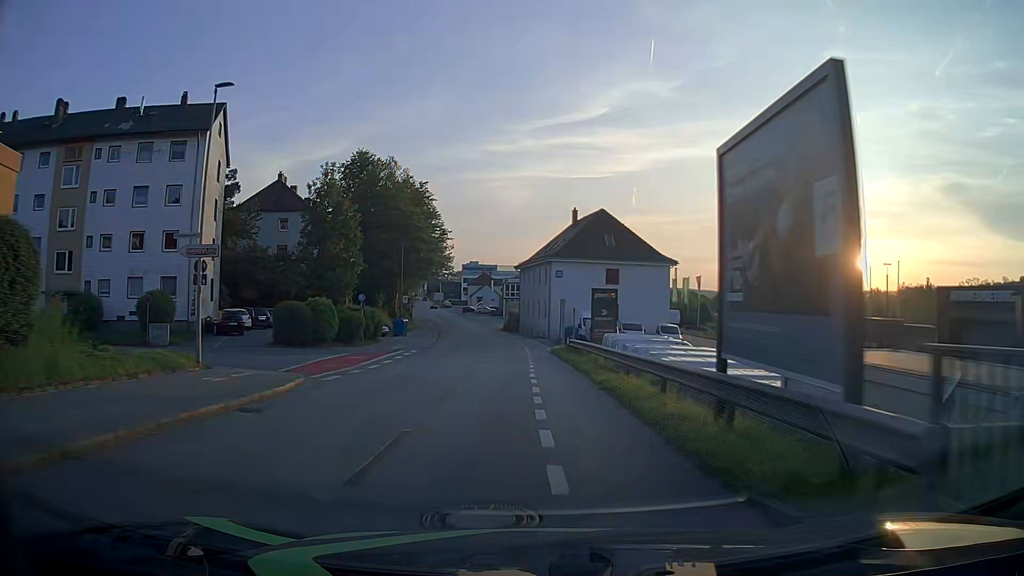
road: residential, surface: asphalt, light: Day
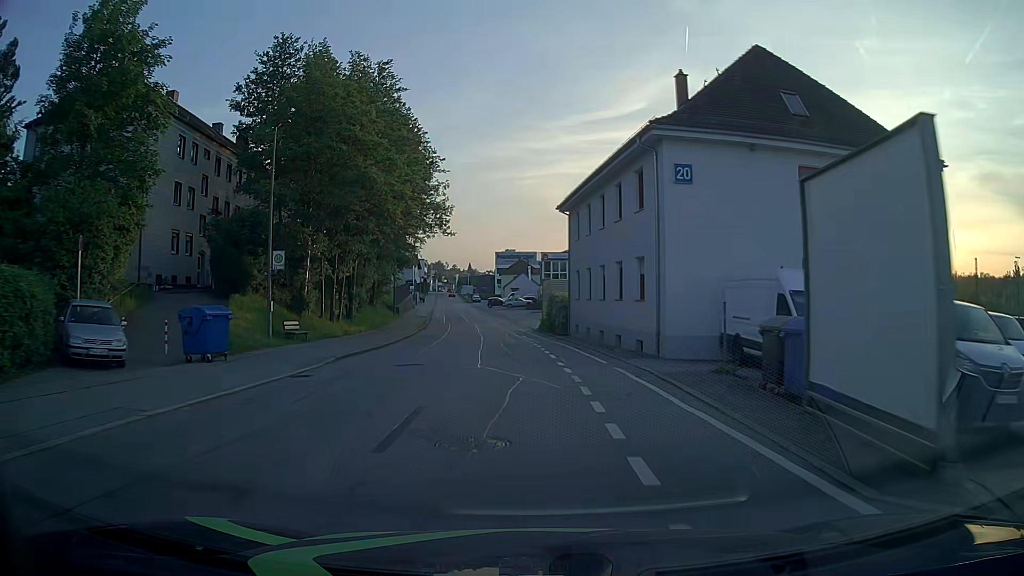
(-1.1, +38.5) m; -3°
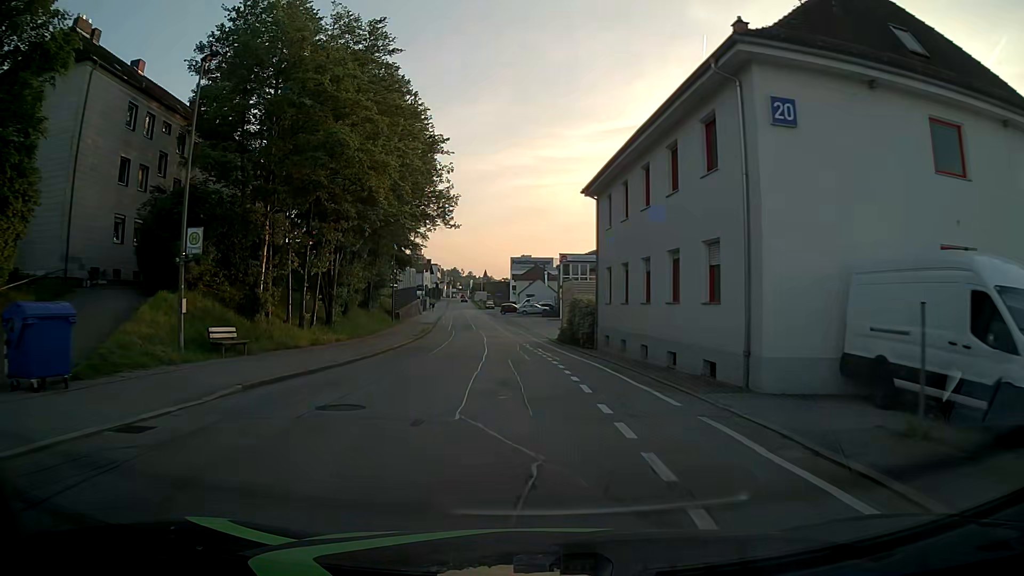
(-0.1, +7.6) m; -1°
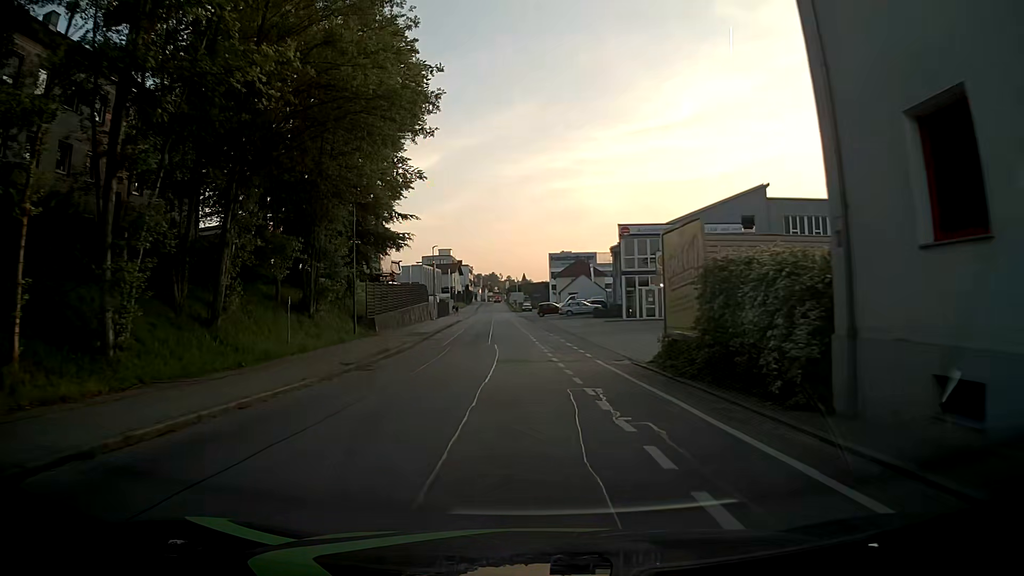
(-1.0, +22.6) m; -4°
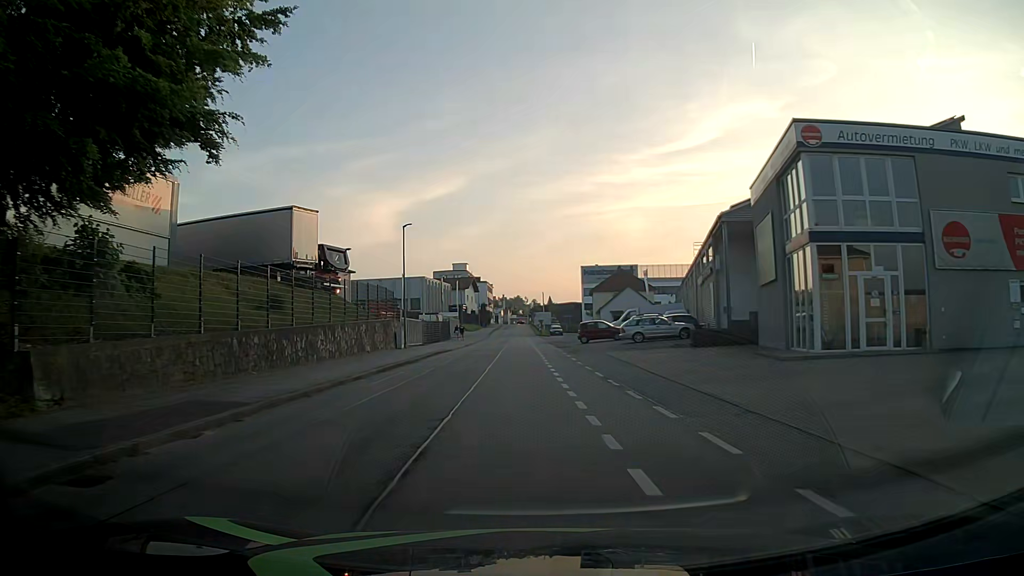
(-1.0, +30.2) m; -3°
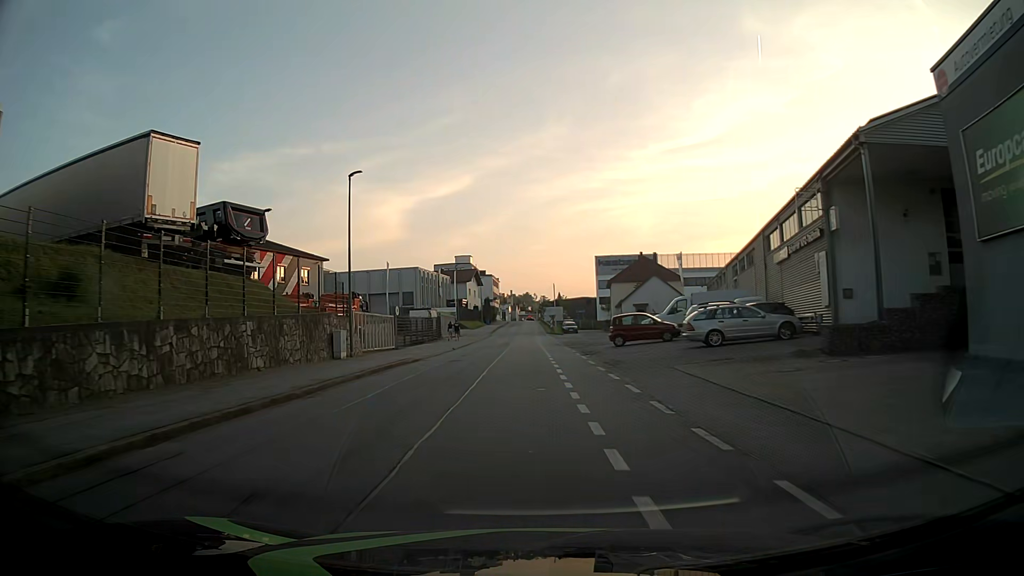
(0.0, +14.9) m; 0°
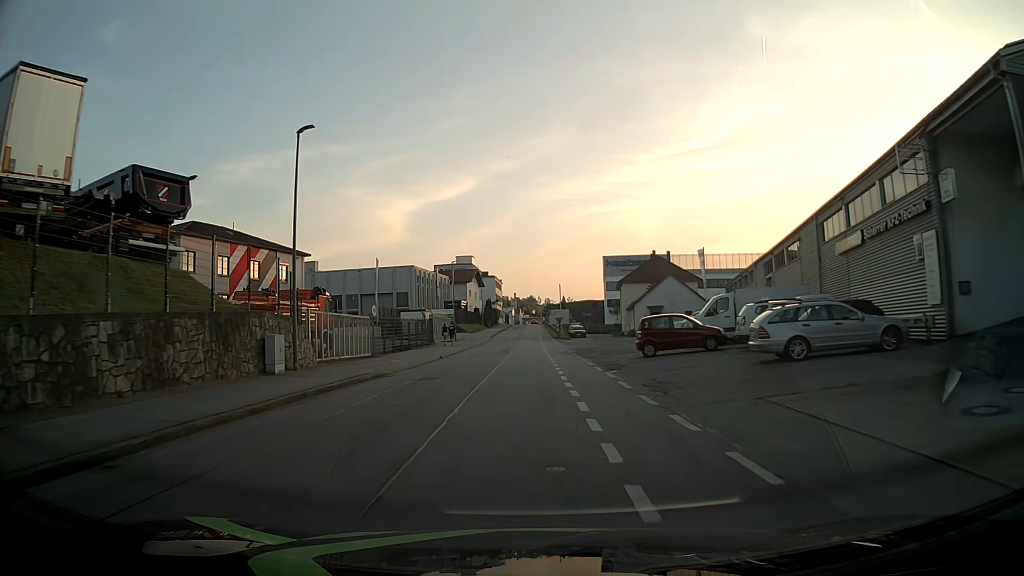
(-0.1, +7.5) m; -1°
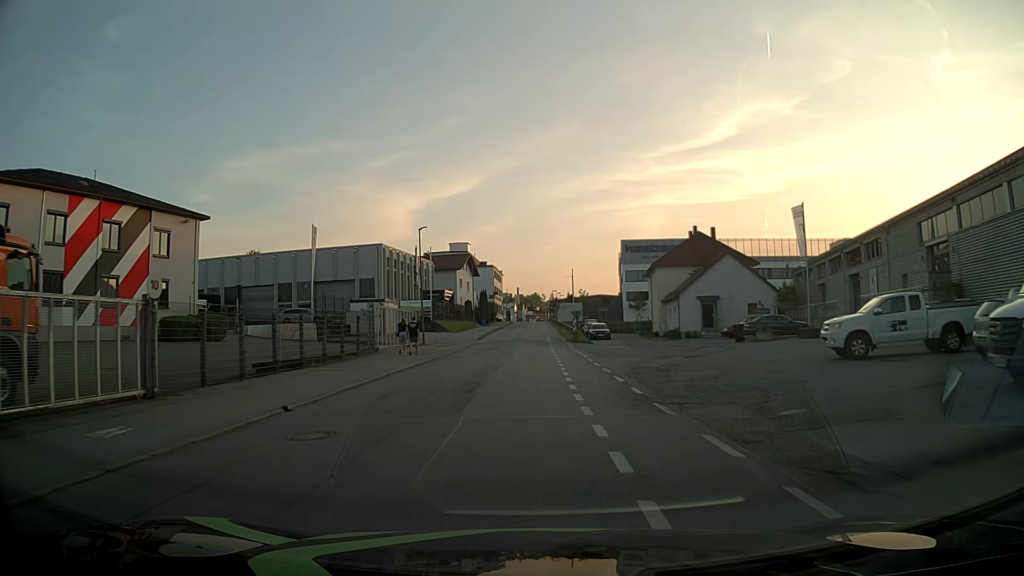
(-0.1, +22.5) m; 0°
(0, +10) (0, +20) (0, +30) (0, +40) (0, +50) (0, +60) (0, +70) (0, +80) (0, +90) (0, +100) m
